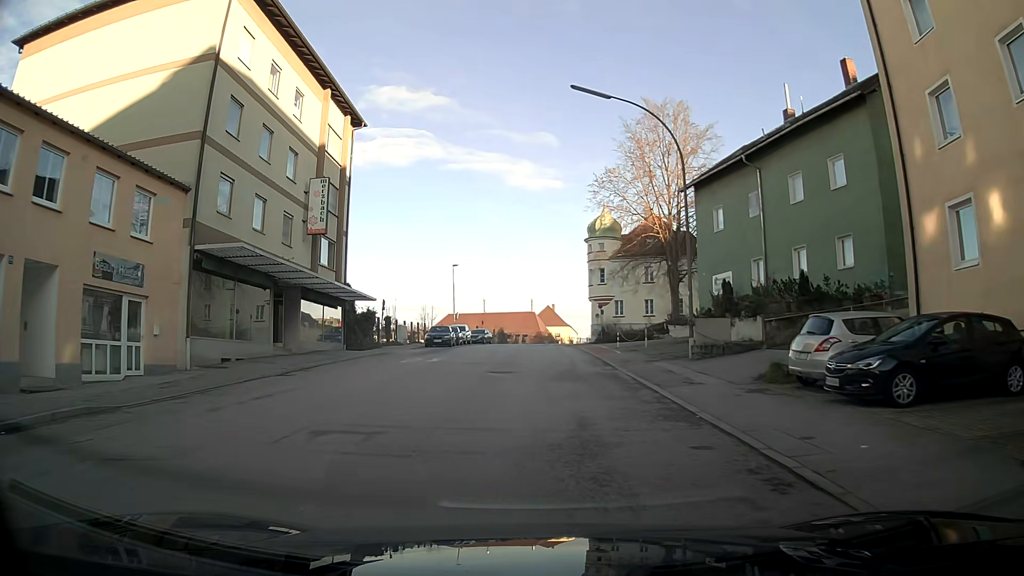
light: Day
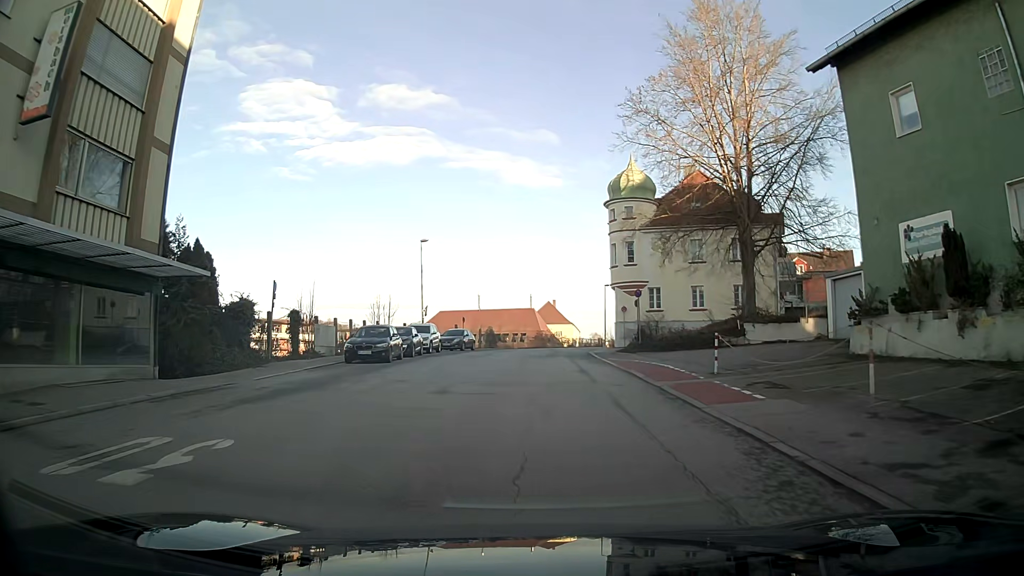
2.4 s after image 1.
(0.0, +19.0) m; +1°
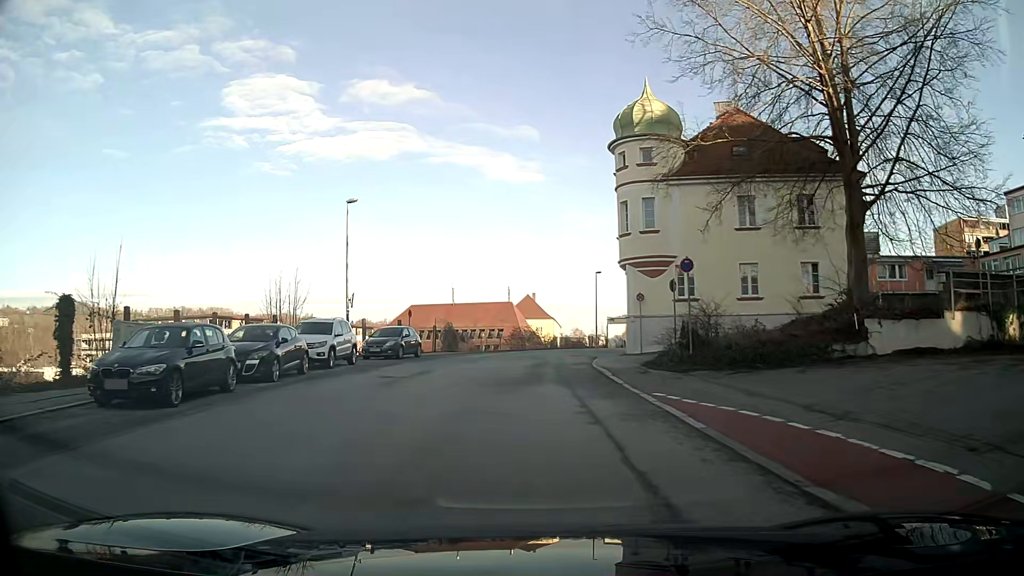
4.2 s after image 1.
(+0.1, +14.7) m; +1°
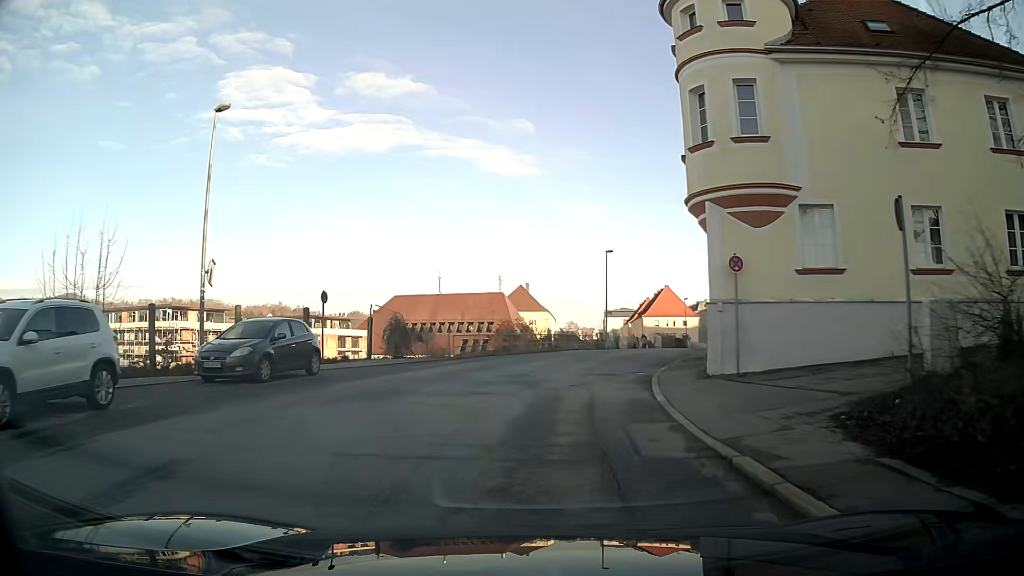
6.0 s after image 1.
(+0.1, +14.9) m; +2°
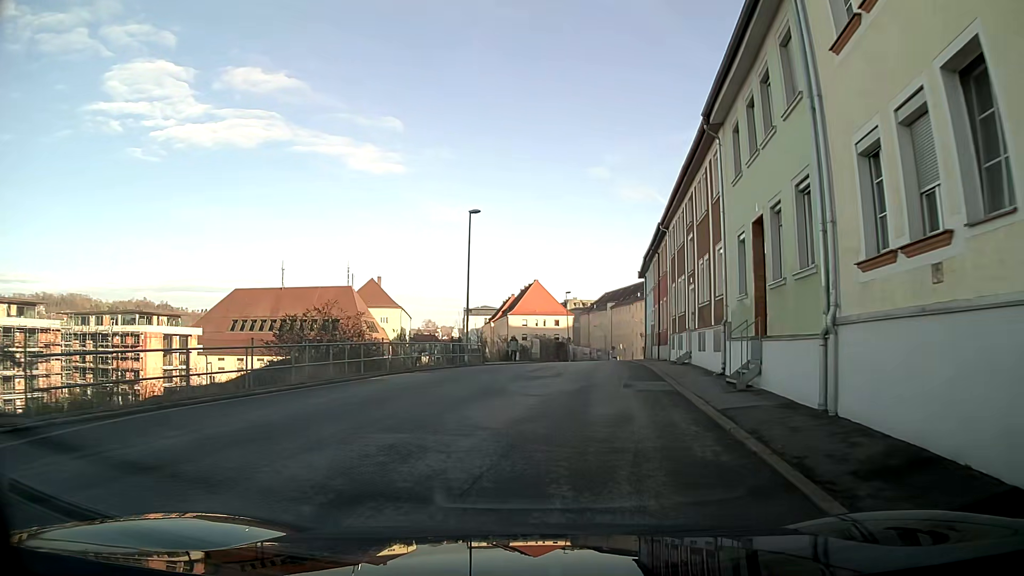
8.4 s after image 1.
(+1.8, +19.4) m; +12°
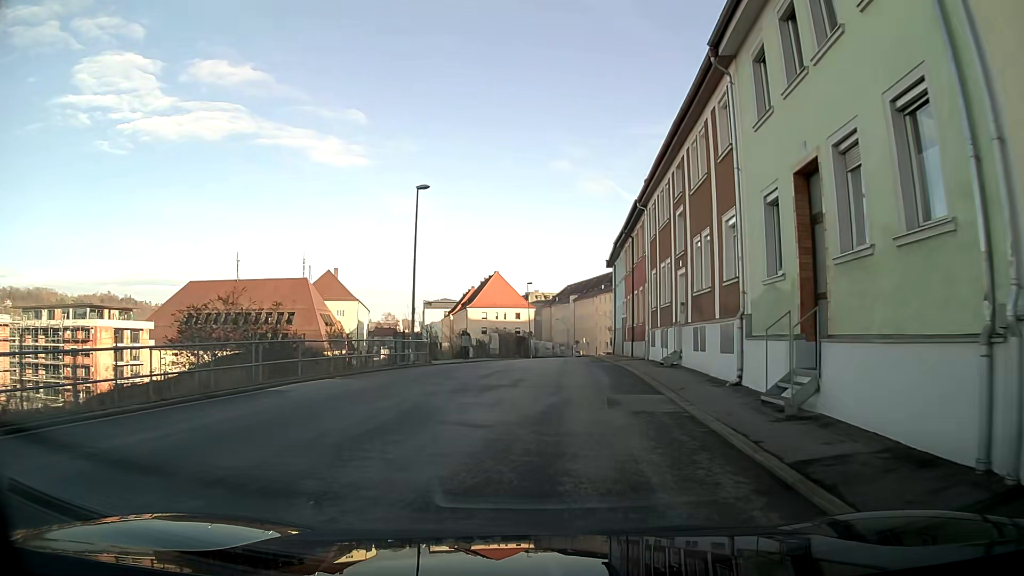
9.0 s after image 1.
(+0.1, +4.8) m; +3°
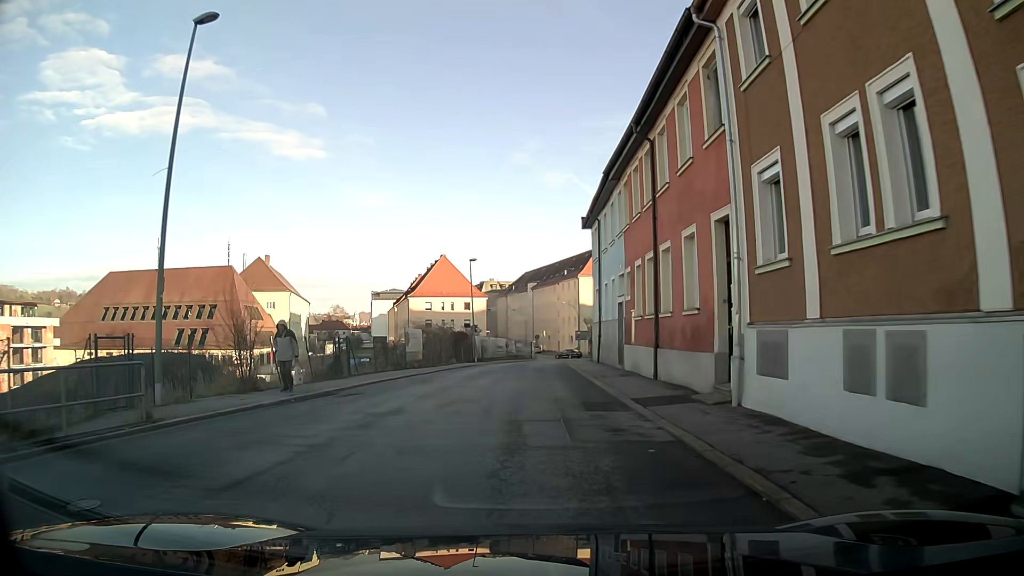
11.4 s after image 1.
(+0.8, +18.3) m; +3°
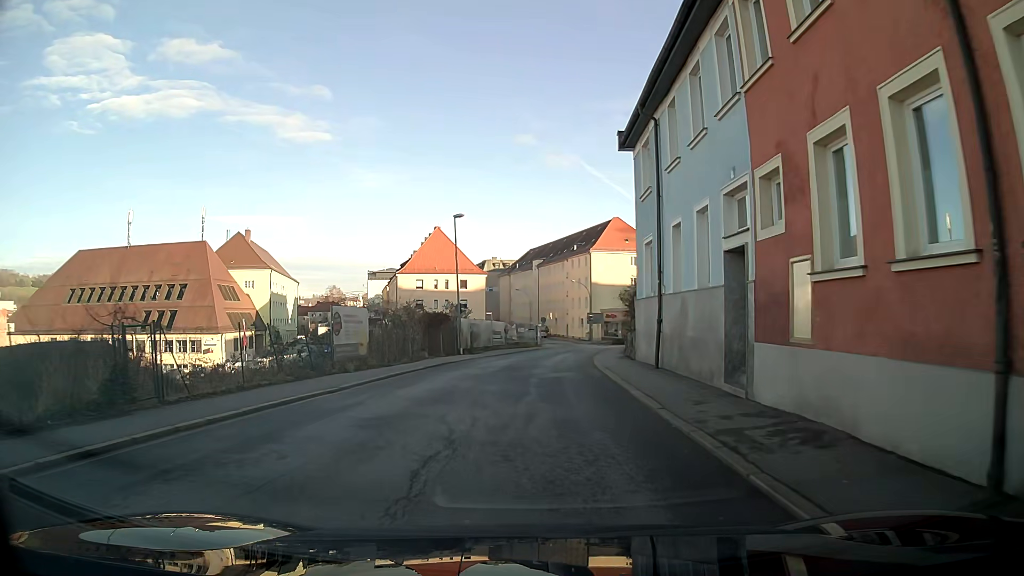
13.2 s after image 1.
(-0.1, +13.6) m; -1°
(0, +10) (0, +20) (+1, +30) (+3, +40) (+4, +50) (+6, +60) (+7, +70) (+7, +79) (+5, +89) (+2, +99) m
